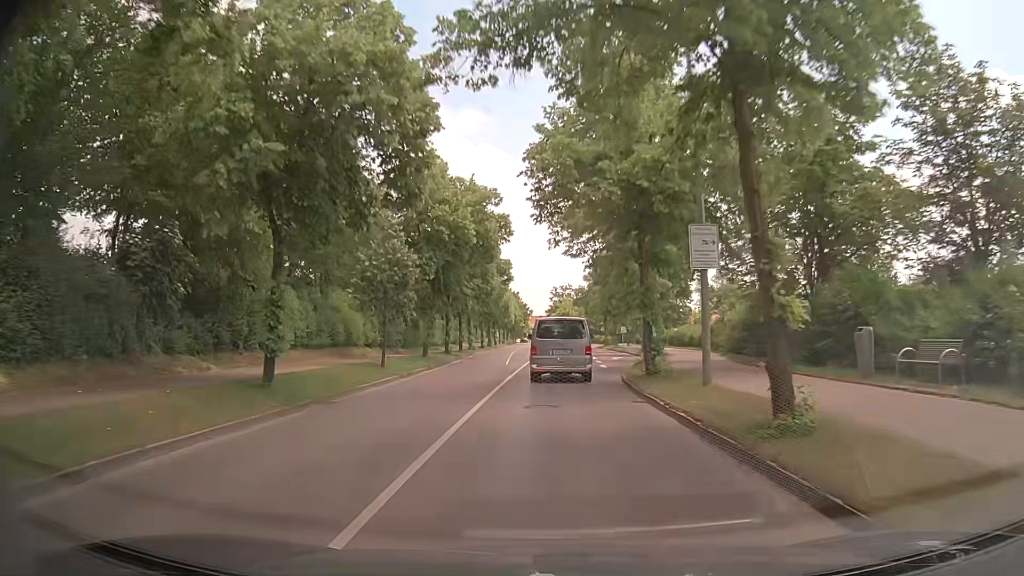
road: tertiary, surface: asphalt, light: Day
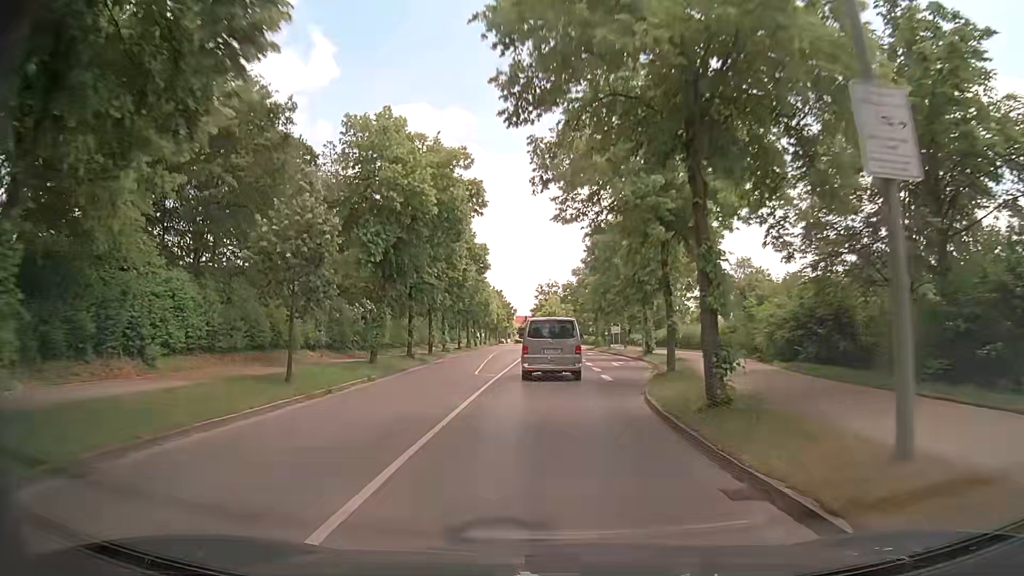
(0.0, +8.4) m; +1°
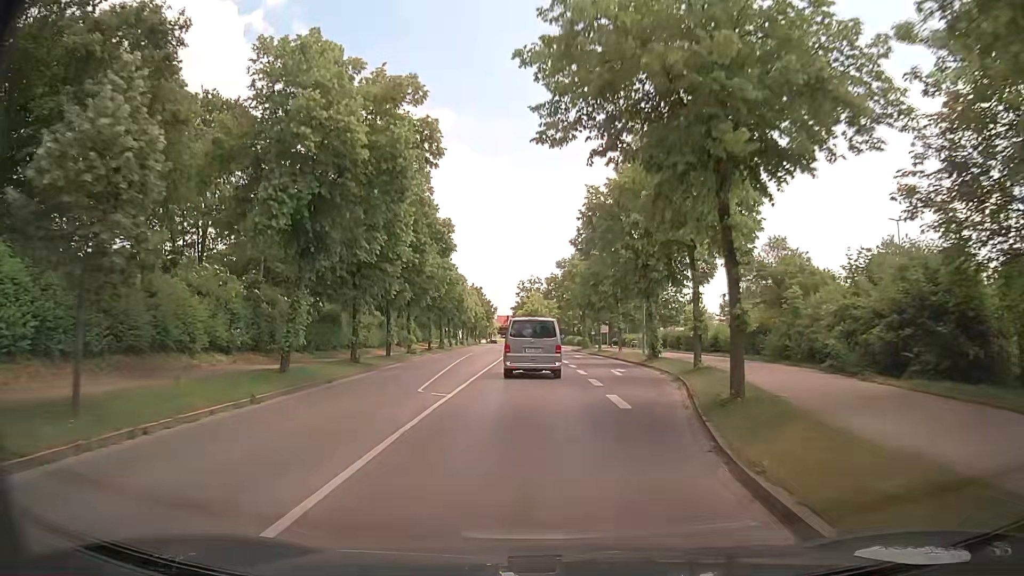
(+0.1, +8.4) m; +1°
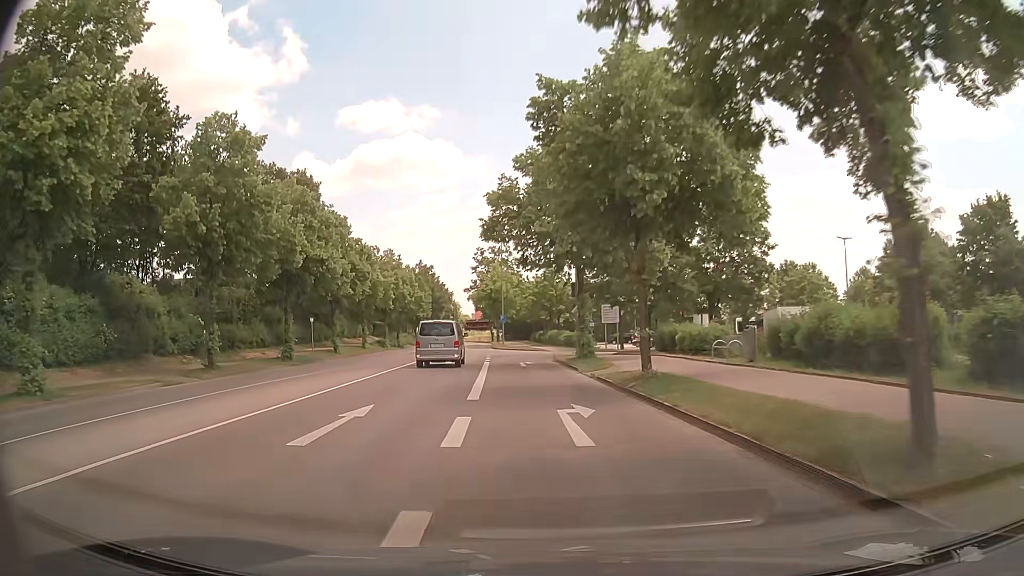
(+2.0, +40.4) m; +2°
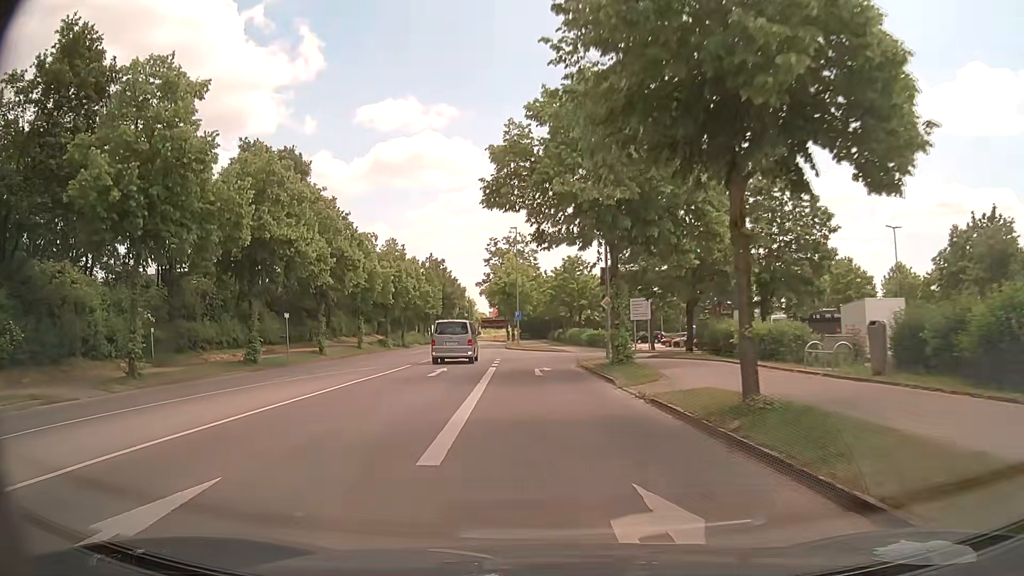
(-0.1, +7.1) m; -2°
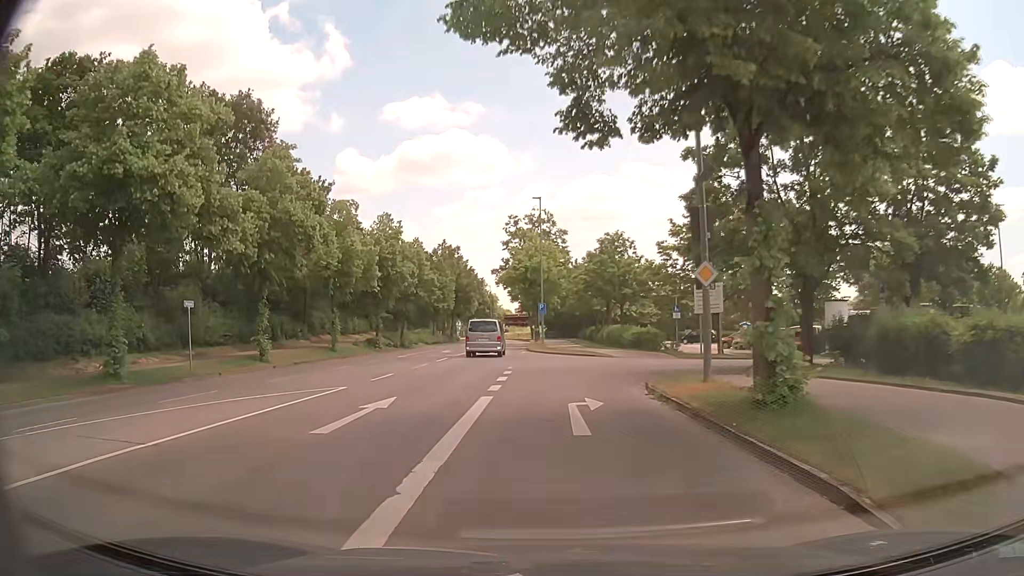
(-0.3, +12.7) m; -2°
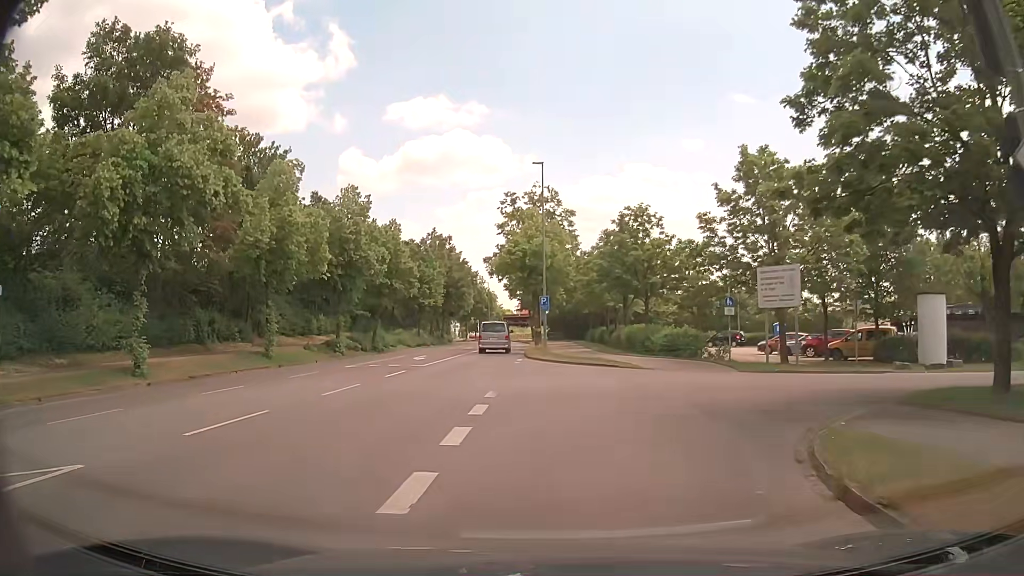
(-0.1, +10.1) m; 0°
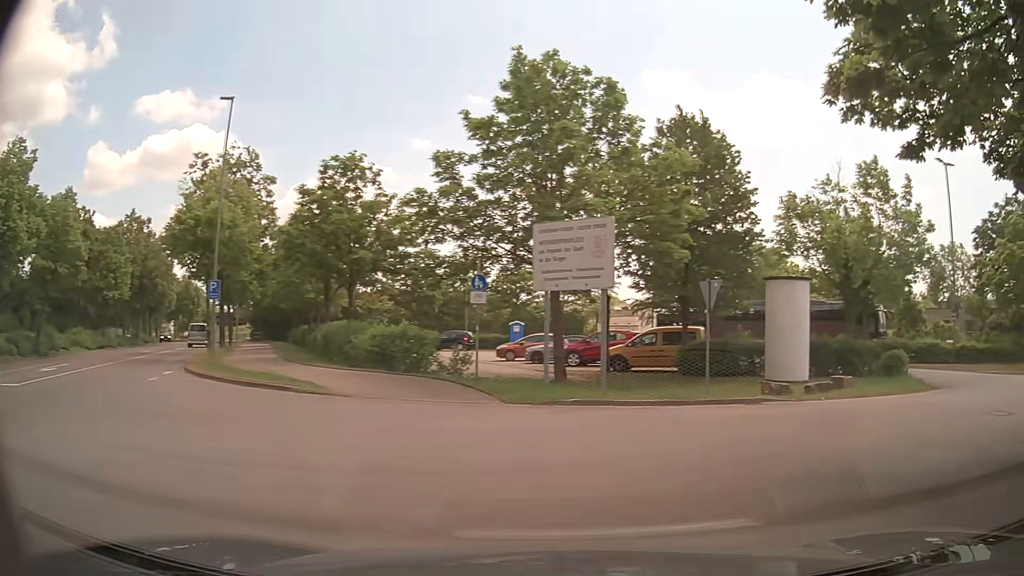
(+1.2, +10.3) m; +23°
